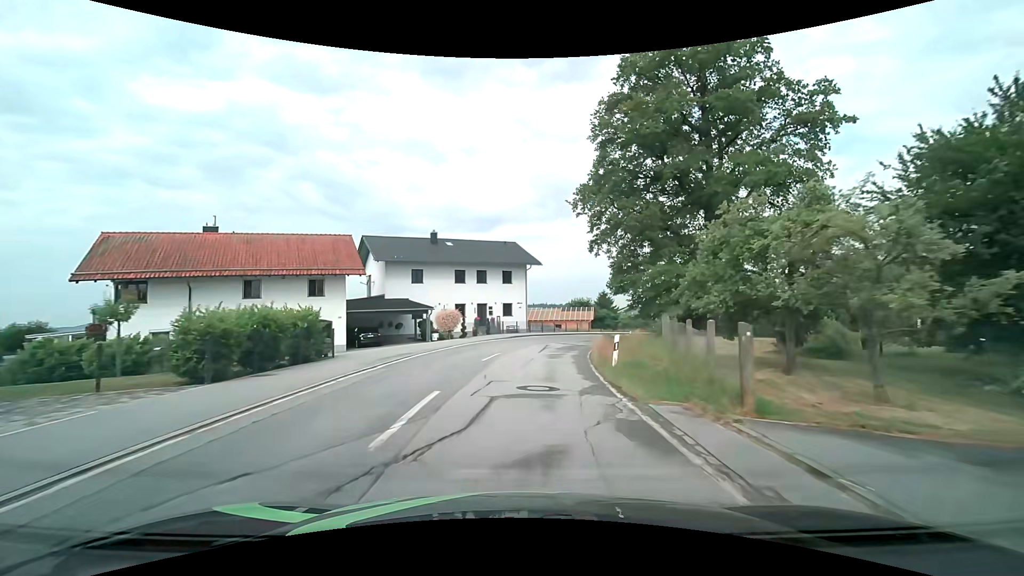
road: tertiary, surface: asphalt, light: Day
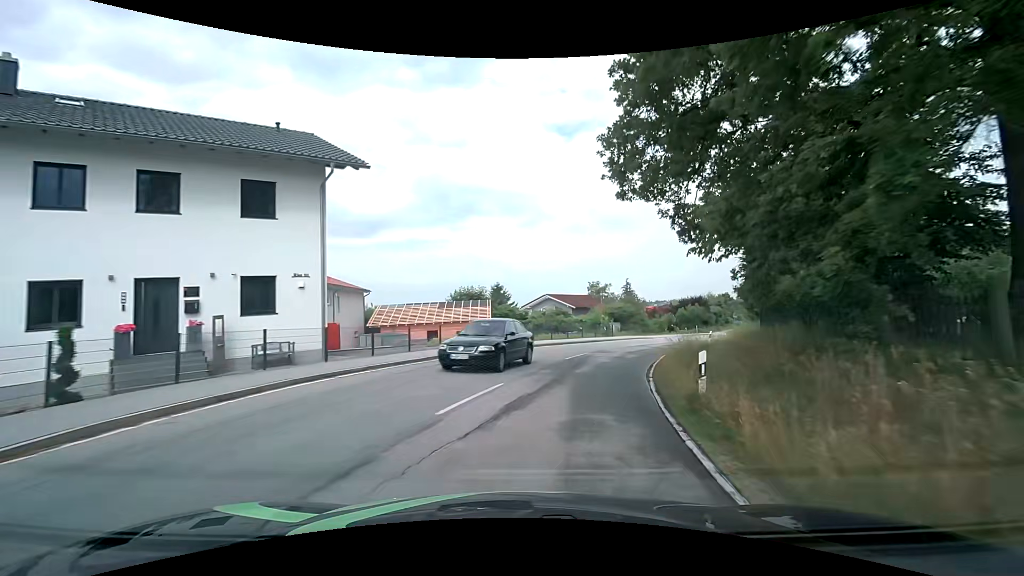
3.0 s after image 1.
(+2.7, +30.6) m; +12°
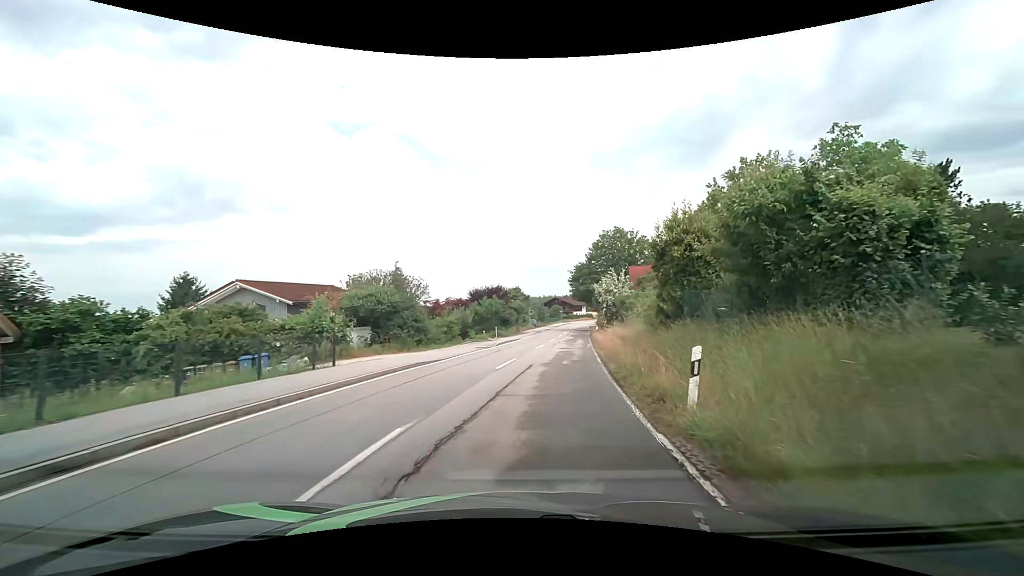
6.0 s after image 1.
(+6.0, +27.0) m; +25°
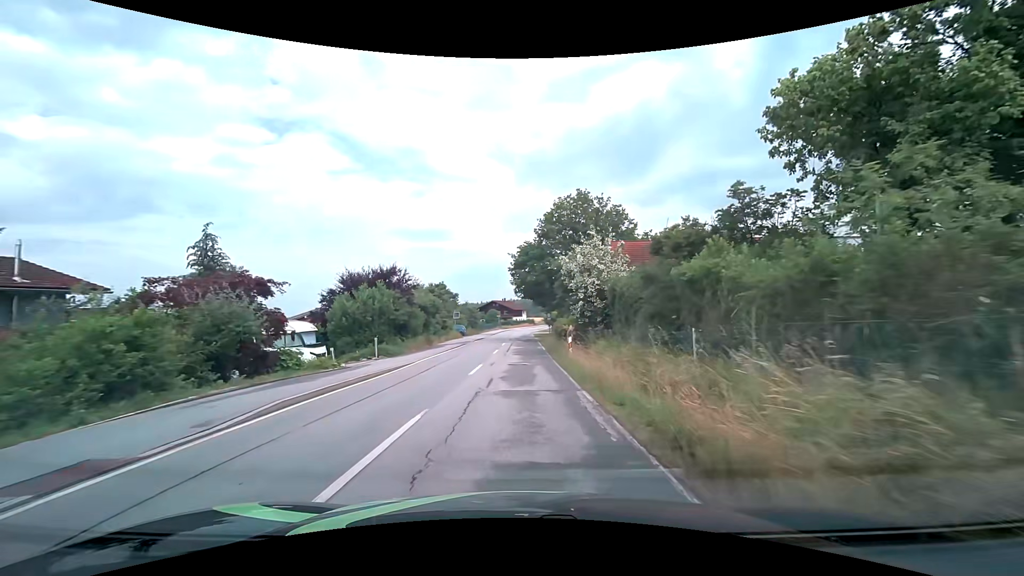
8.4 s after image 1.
(+1.9, +22.5) m; +7°
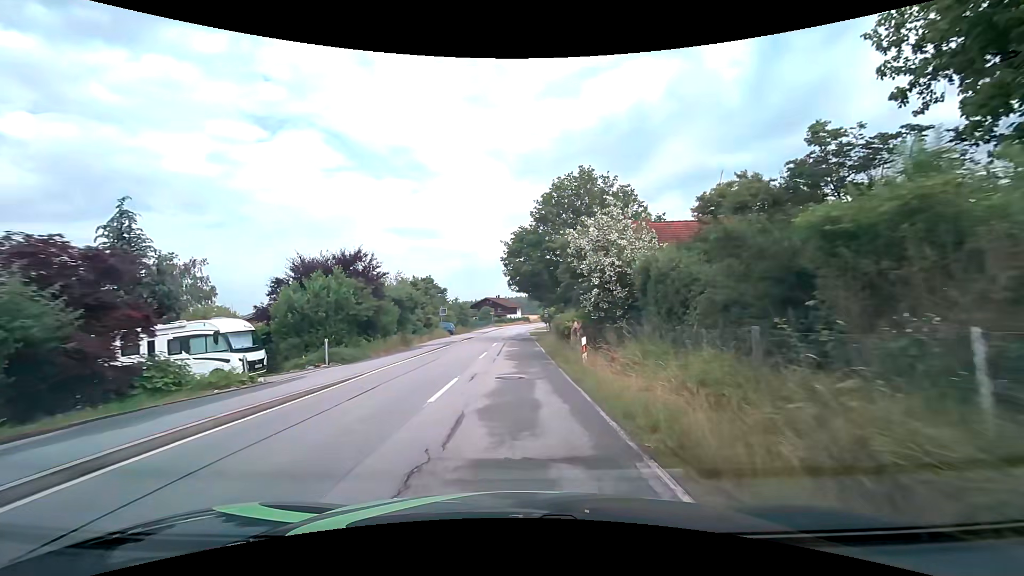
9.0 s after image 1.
(+0.1, +6.1) m; +1°
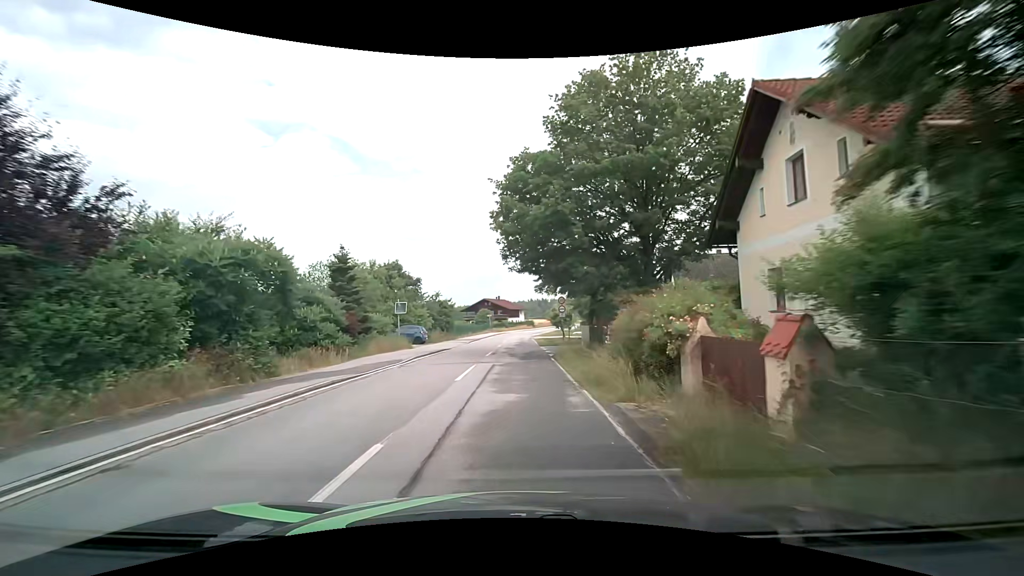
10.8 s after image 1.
(+0.1, +19.3) m; -1°
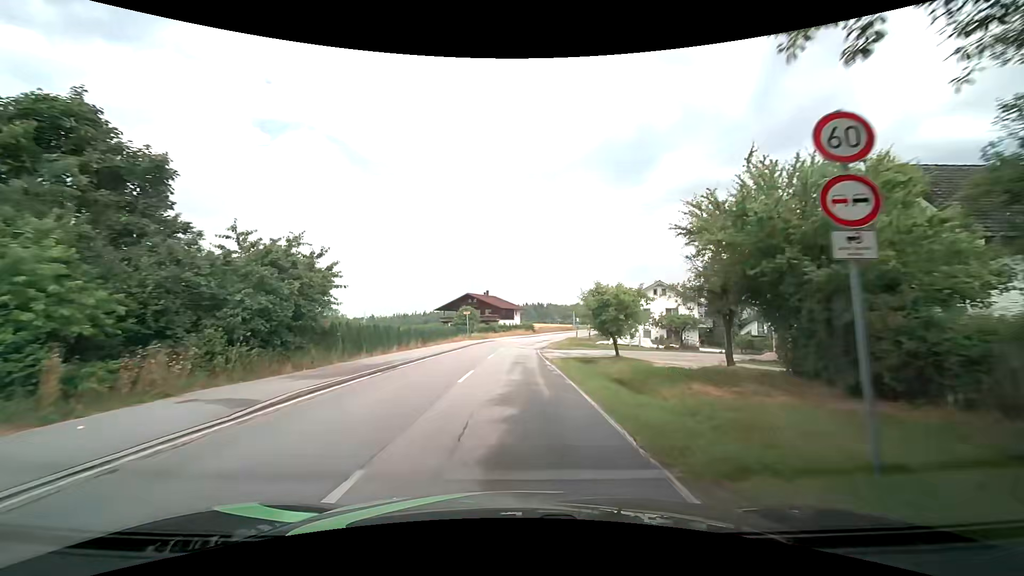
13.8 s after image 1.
(+0.3, +34.8) m; +1°
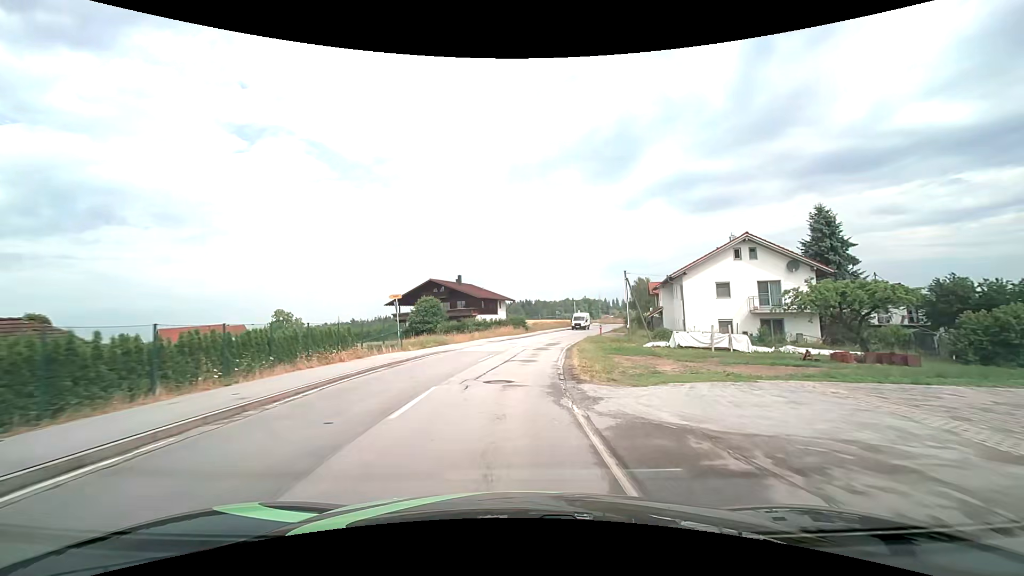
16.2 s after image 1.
(+0.5, +29.8) m; +2°
(0, +10) (0, +20) (+1, +30) (+3, +40) (+5, +50) (+7, +59) (+10, +69) (+13, +79) (+15, +88) (+18, +98) m
